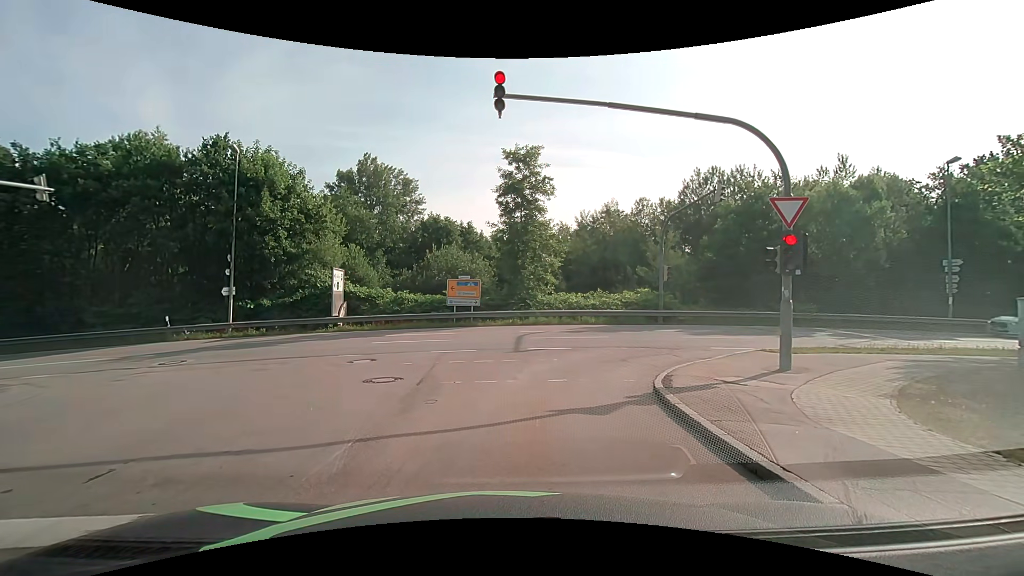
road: residential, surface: asphalt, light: Day
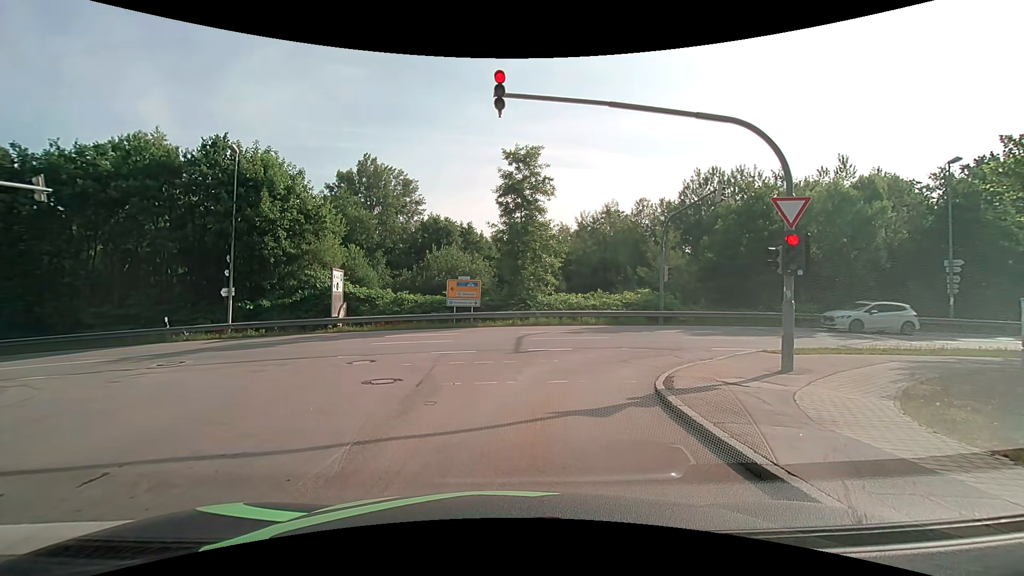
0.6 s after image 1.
(0.0, +0.1) m; 0°
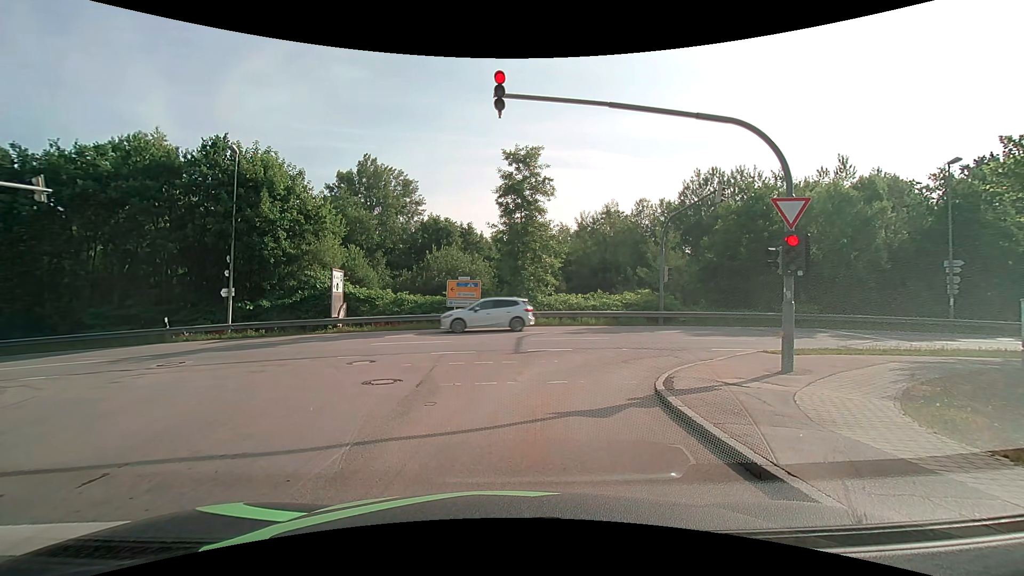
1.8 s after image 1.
(0.0, 0.0) m; 0°
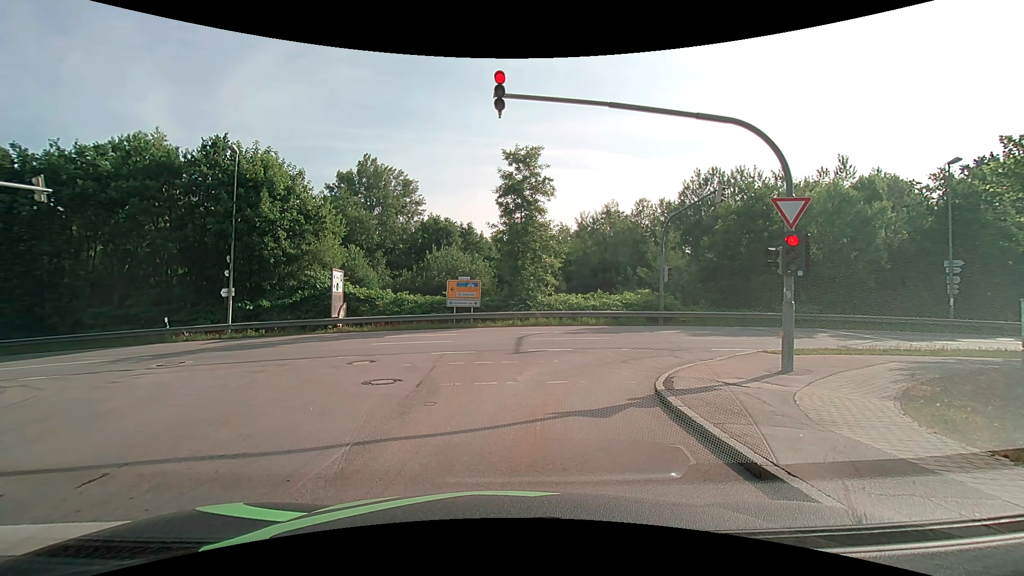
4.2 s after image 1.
(0.0, 0.0) m; 0°
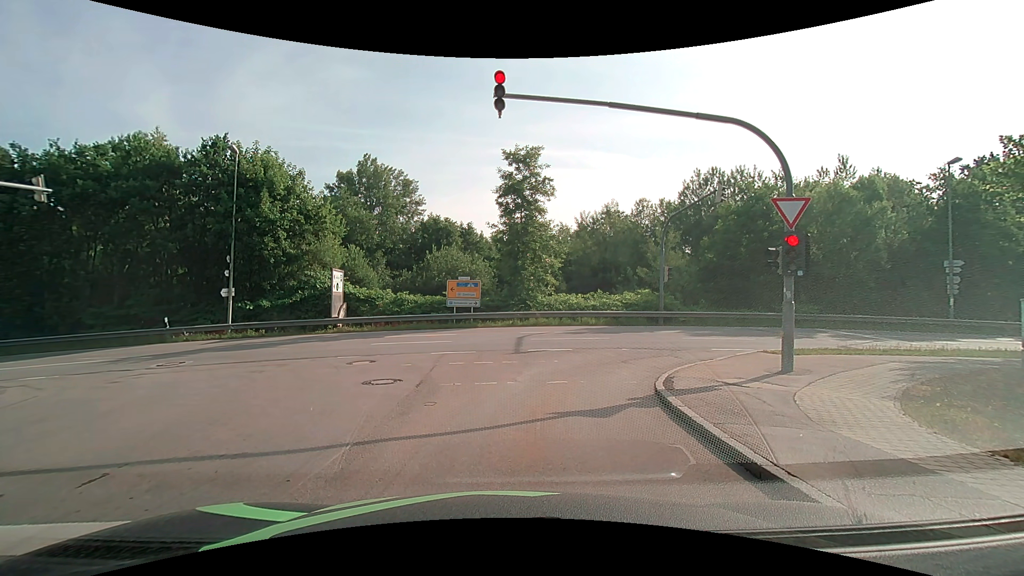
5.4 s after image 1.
(0.0, 0.0) m; 0°
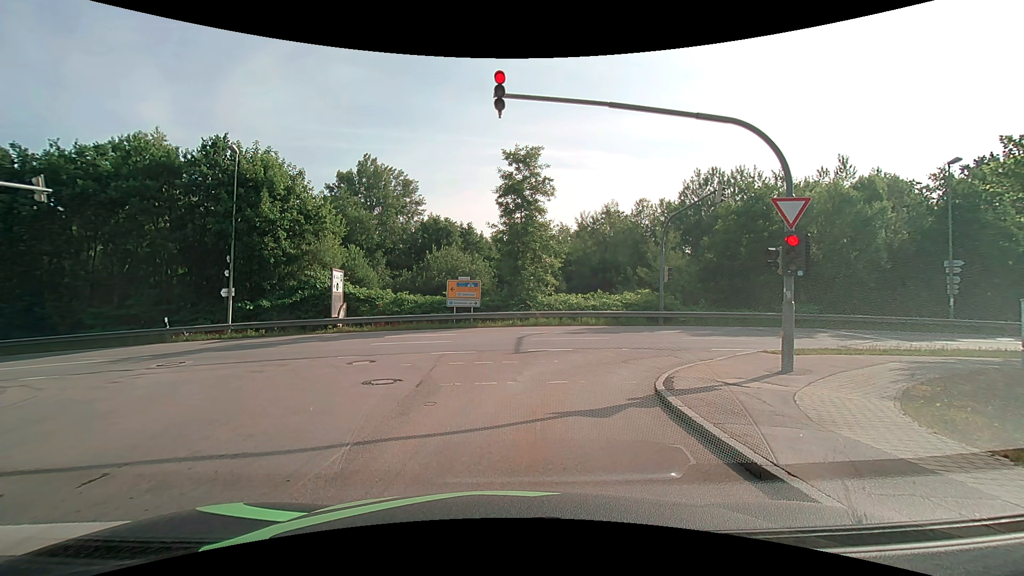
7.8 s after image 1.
(0.0, 0.0) m; 0°
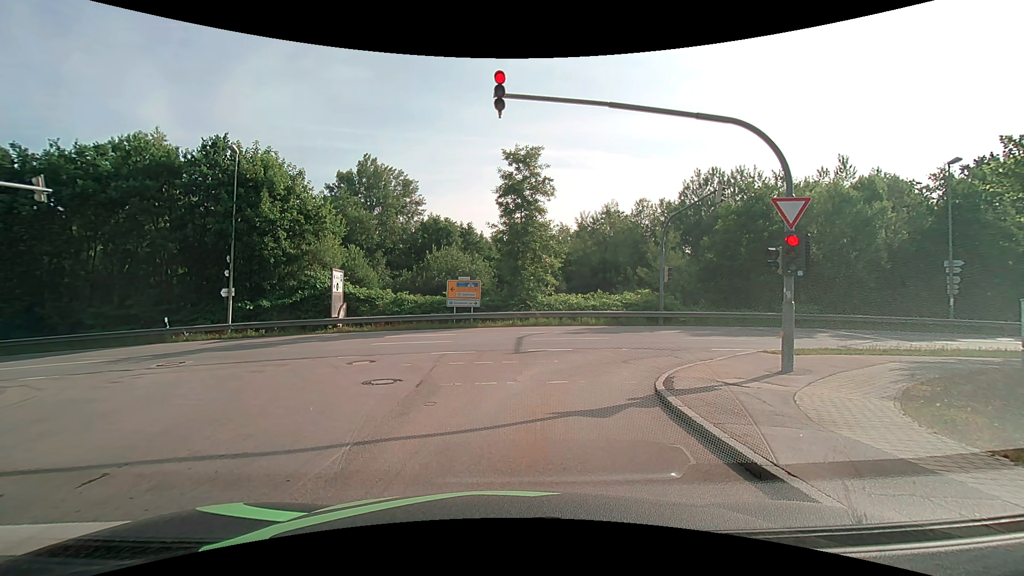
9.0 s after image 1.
(0.0, 0.0) m; 0°
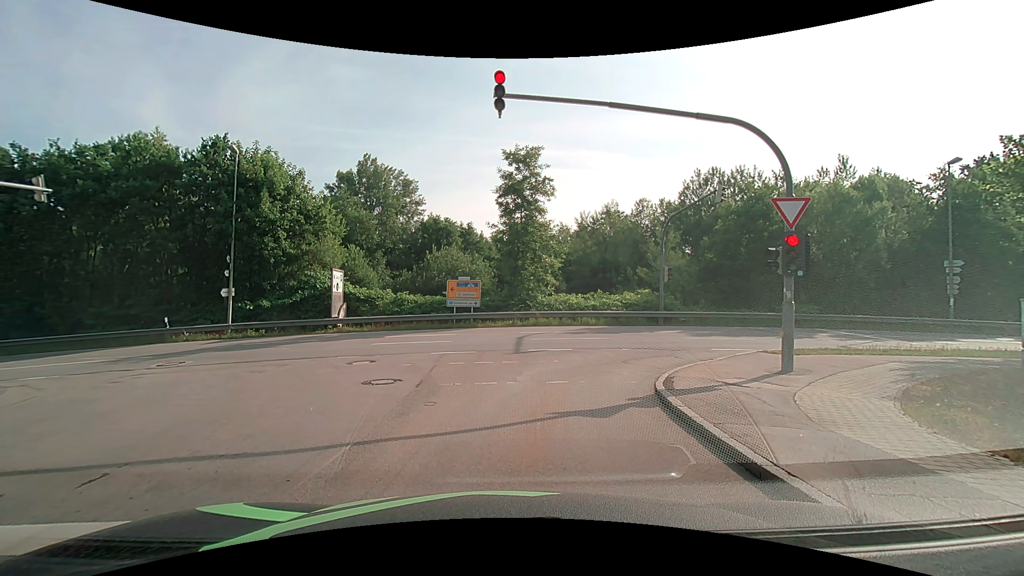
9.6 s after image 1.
(0.0, 0.0) m; 0°
(0, +10) (+5, +19) (+14, +22) (+24, +22) (+34, +23) (+44, +23) (+54, +24) (+64, +25) (+74, +26) (+84, +28) m
